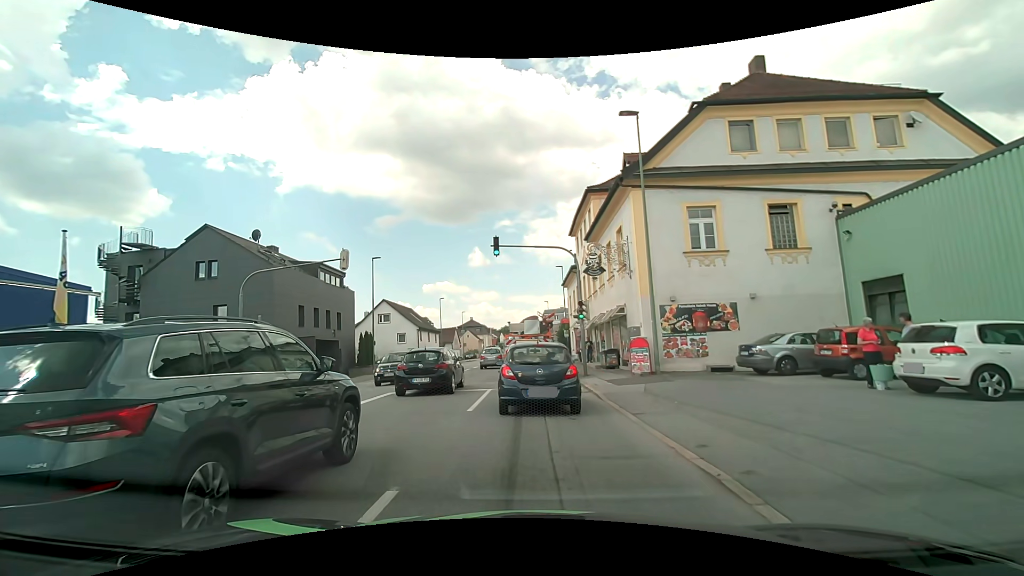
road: tertiary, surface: asphalt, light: Day
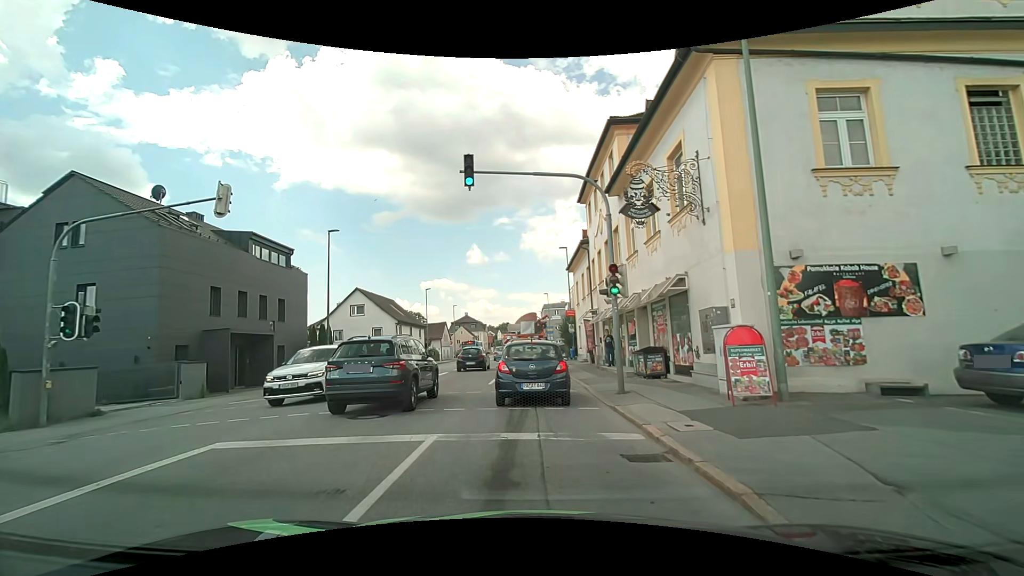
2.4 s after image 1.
(0.0, +9.5) m; +1°
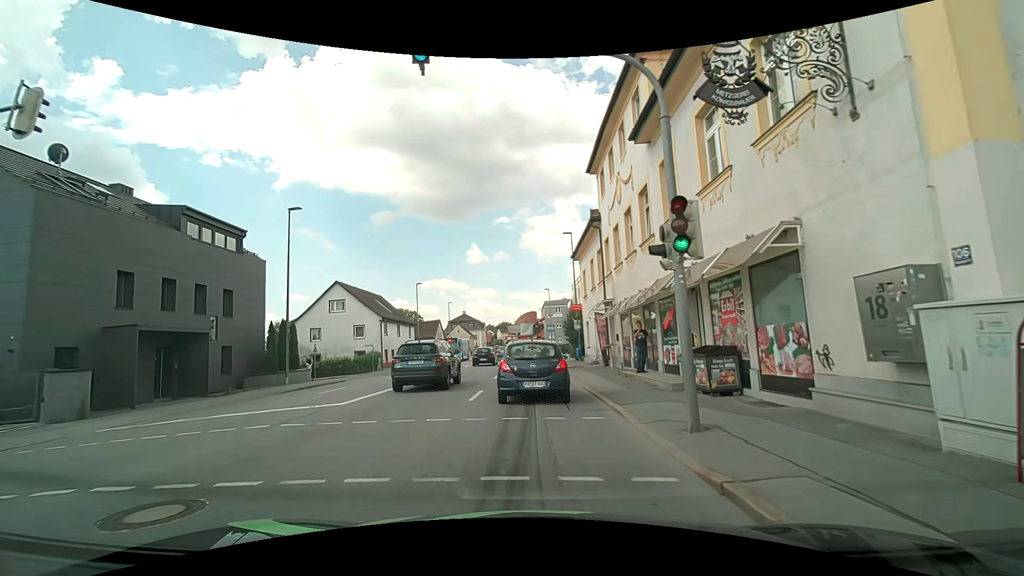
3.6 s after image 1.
(0.0, +5.8) m; +1°
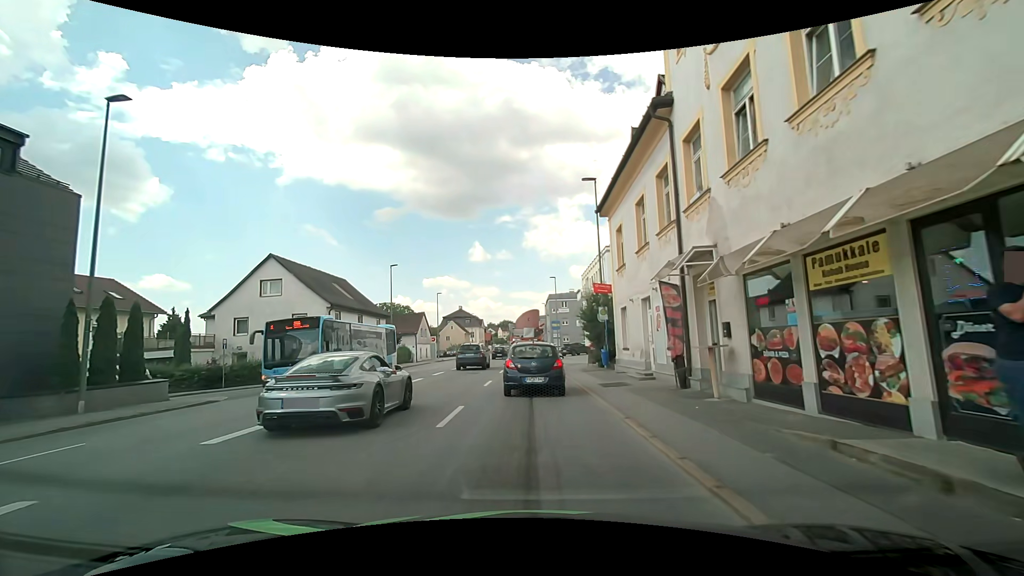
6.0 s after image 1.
(-0.3, +13.3) m; -1°
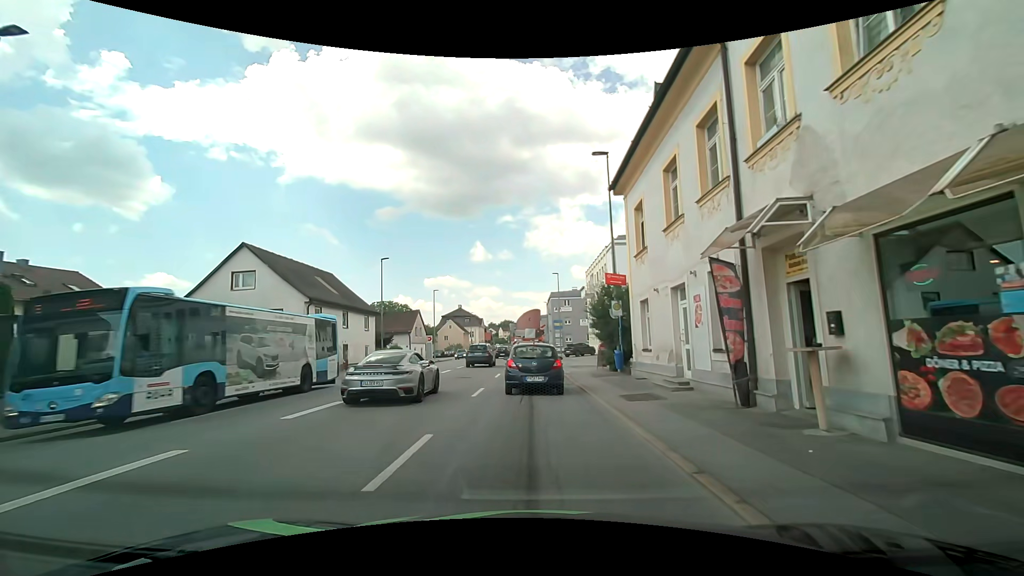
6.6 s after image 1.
(0.0, +3.8) m; 0°
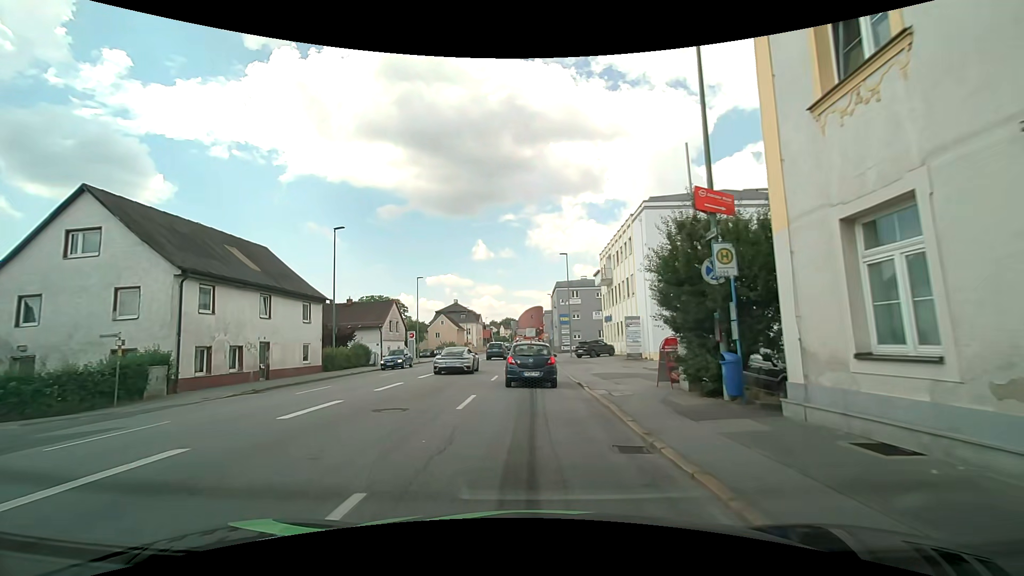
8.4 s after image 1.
(0.0, +12.2) m; +1°
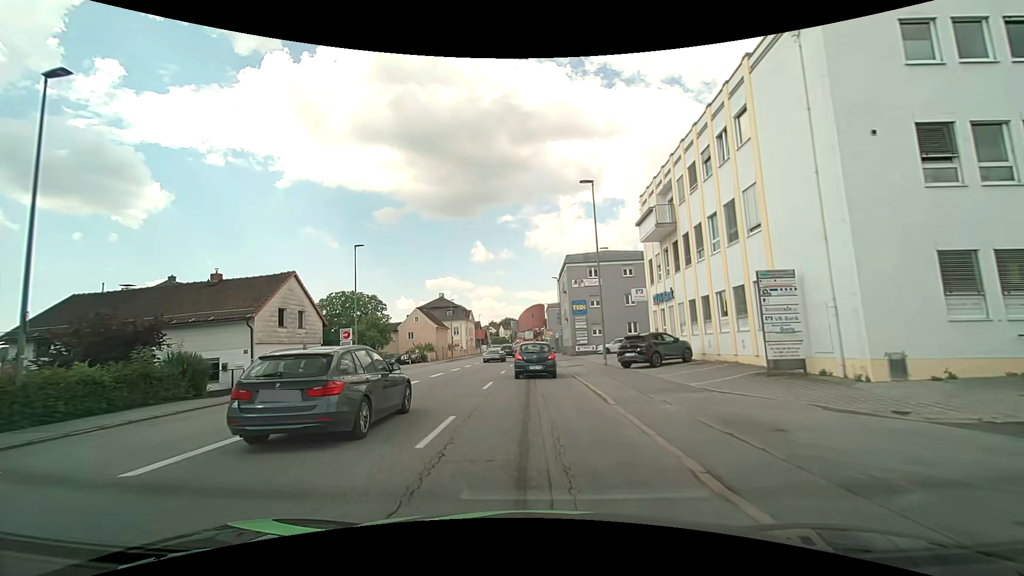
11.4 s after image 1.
(-0.4, +22.0) m; -1°
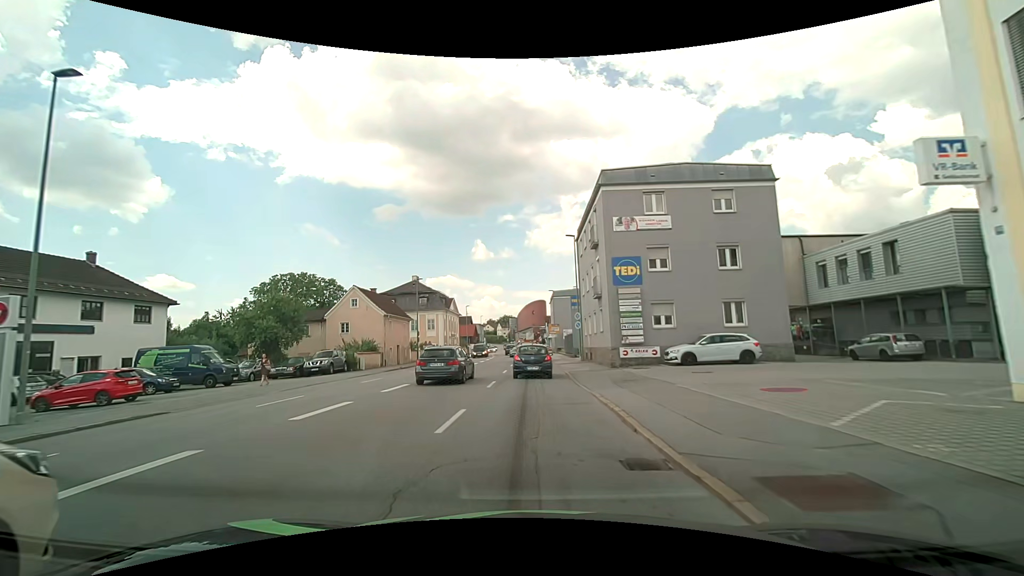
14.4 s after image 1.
(-0.1, +26.3) m; 0°
(0, +10) (0, +20) (0, +30) (0, +40) (0, +50) (0, +60) (-1, +70) (-1, +80) (-1, +90) (-1, +100) m
